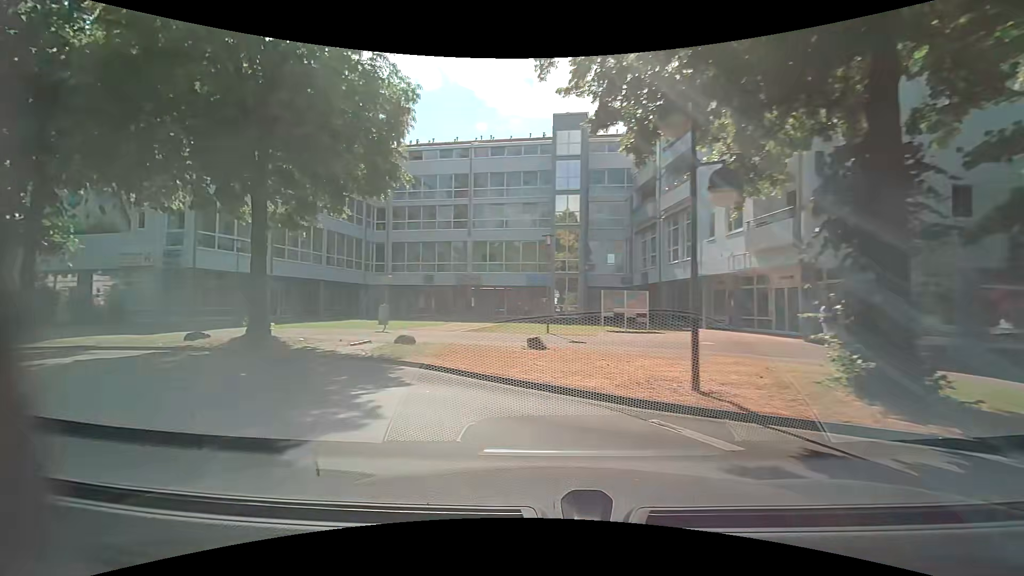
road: residential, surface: asphalt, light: Day
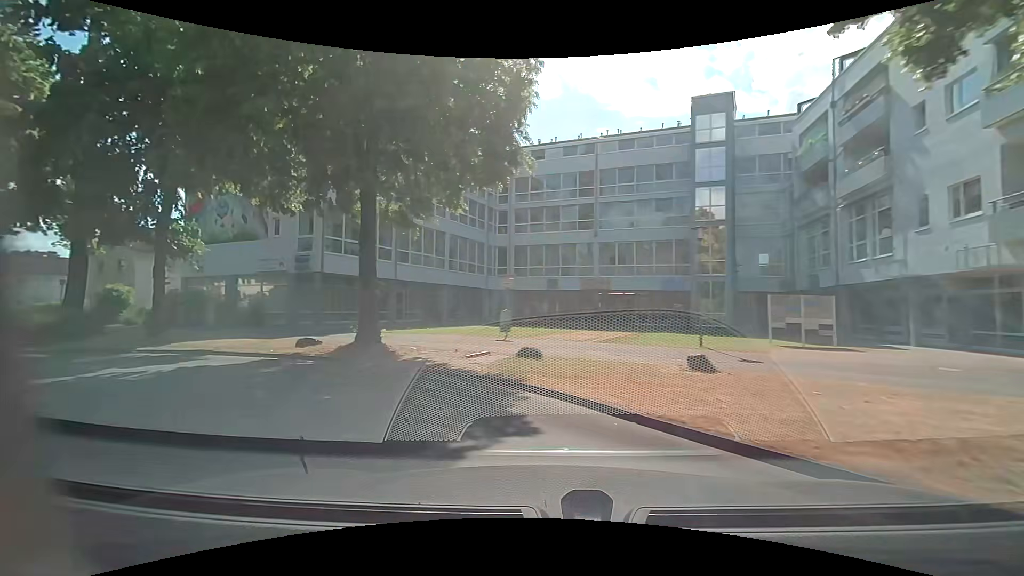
(-0.4, +2.9) m; -14°
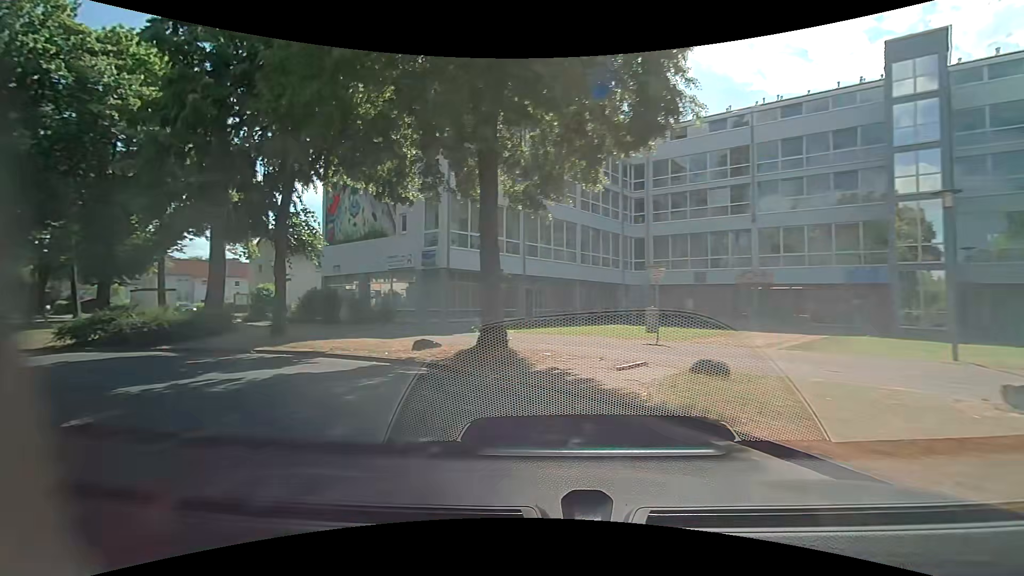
(-0.4, +3.0) m; -15°
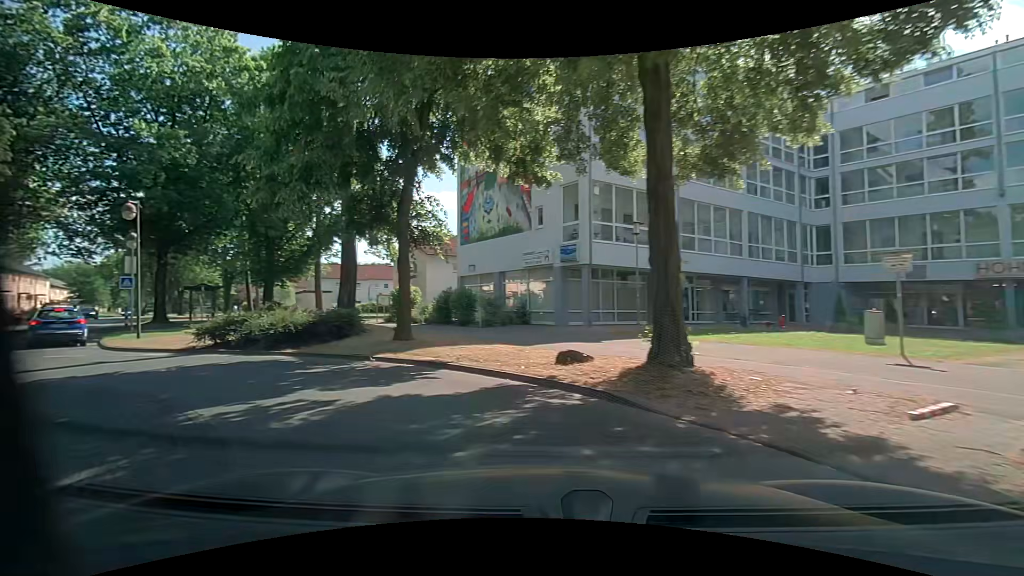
(-0.4, +3.1) m; -15°
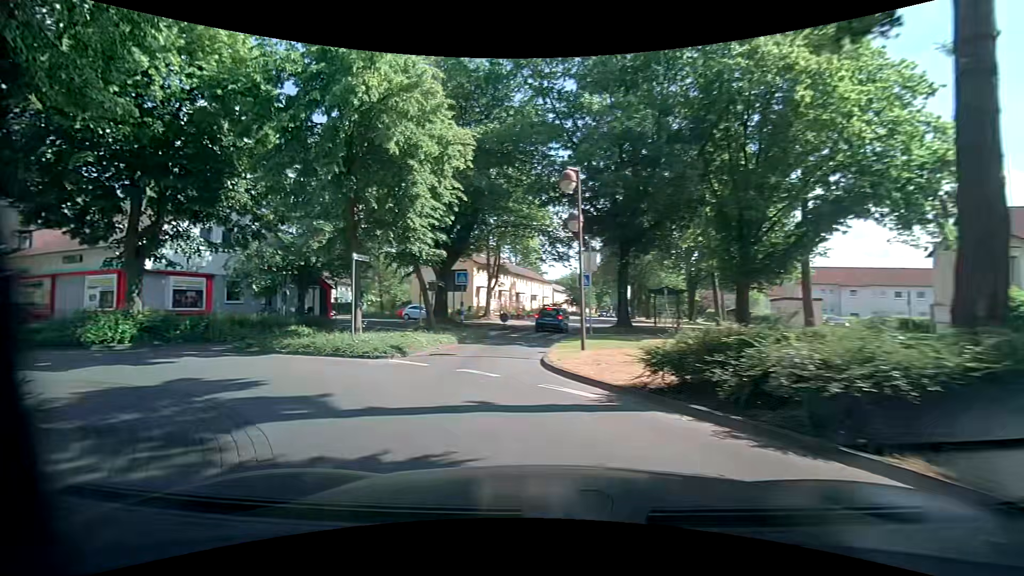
(-4.1, +8.7) m; -50°
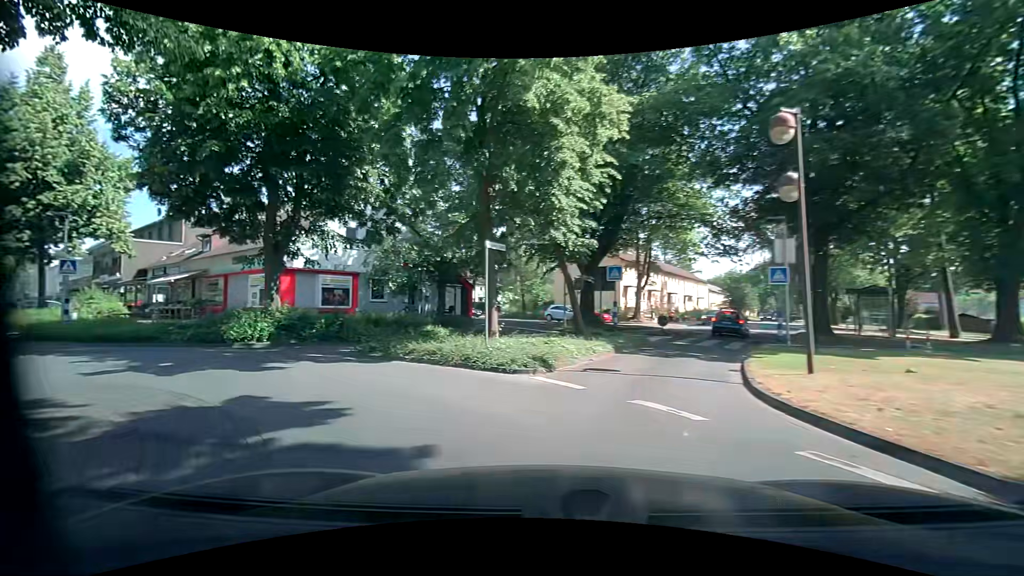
(-0.4, +3.4) m; -15°
